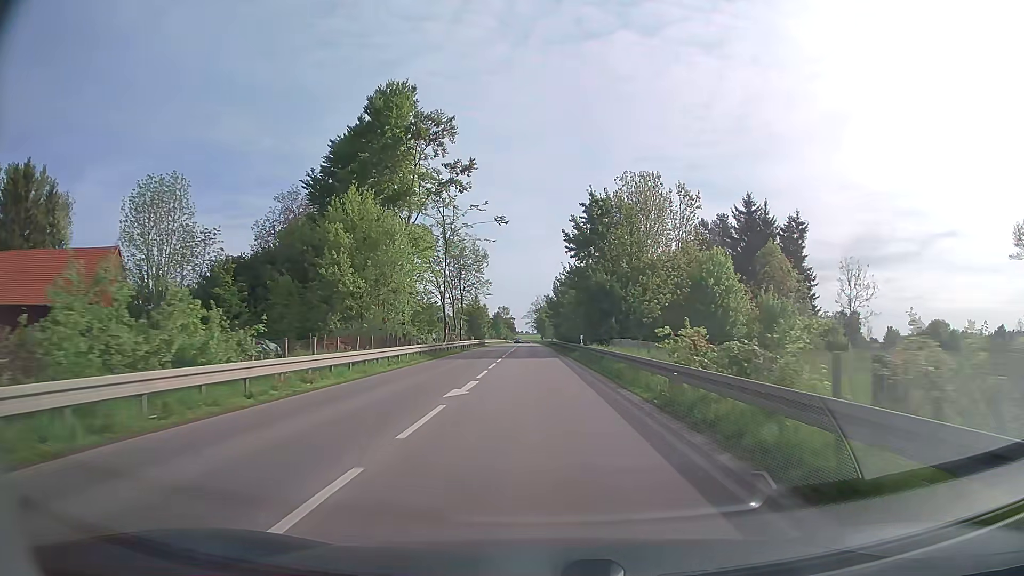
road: secondary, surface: asphalt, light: Day
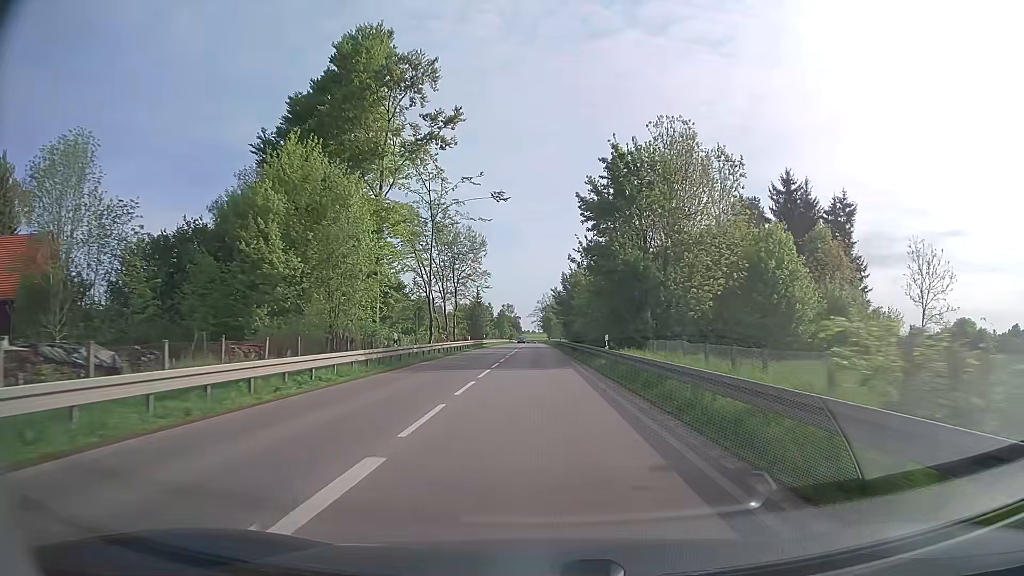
(-0.1, +11.9) m; -1°
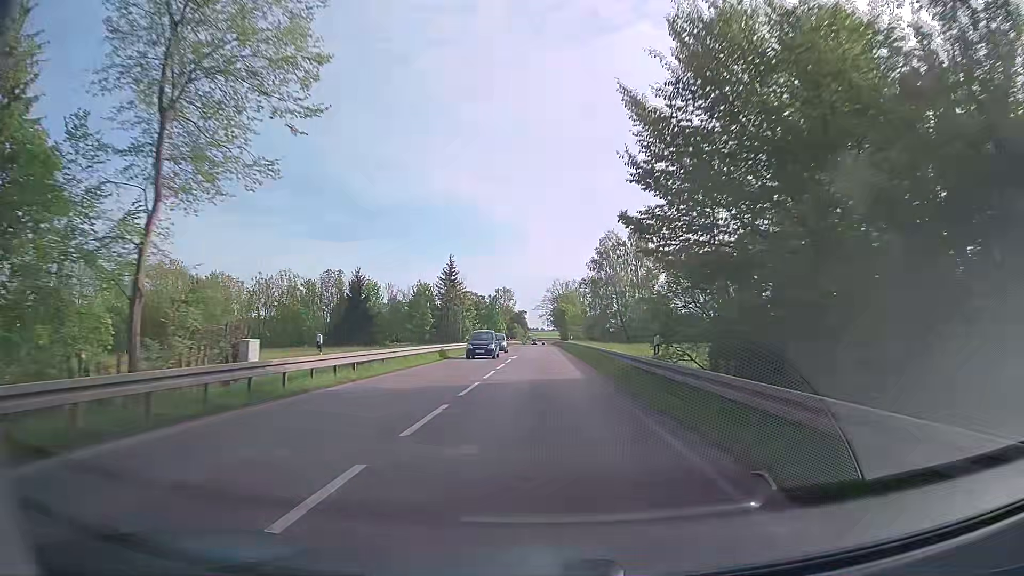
(-0.6, +60.3) m; 0°
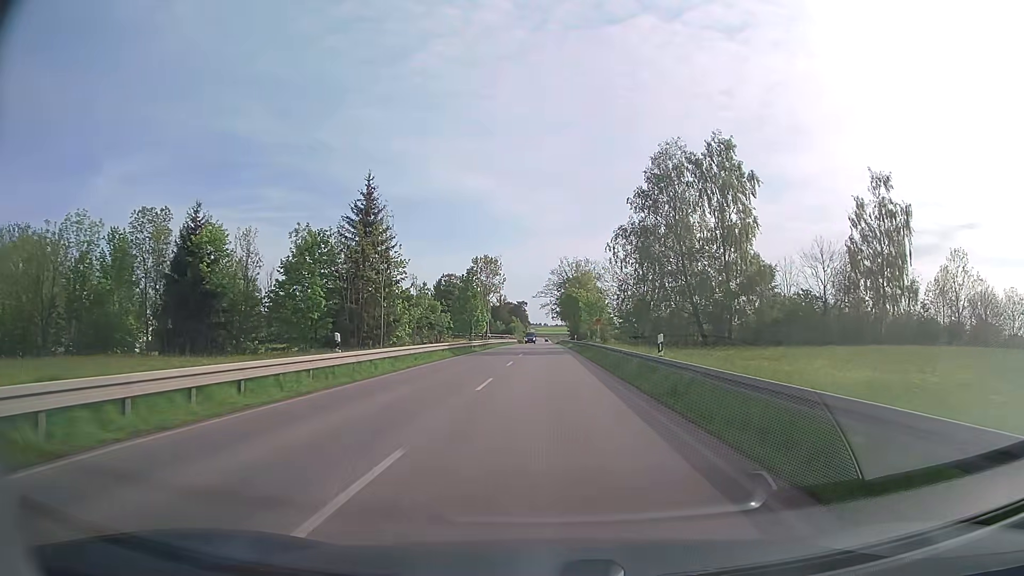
(-0.4, +49.3) m; -1°
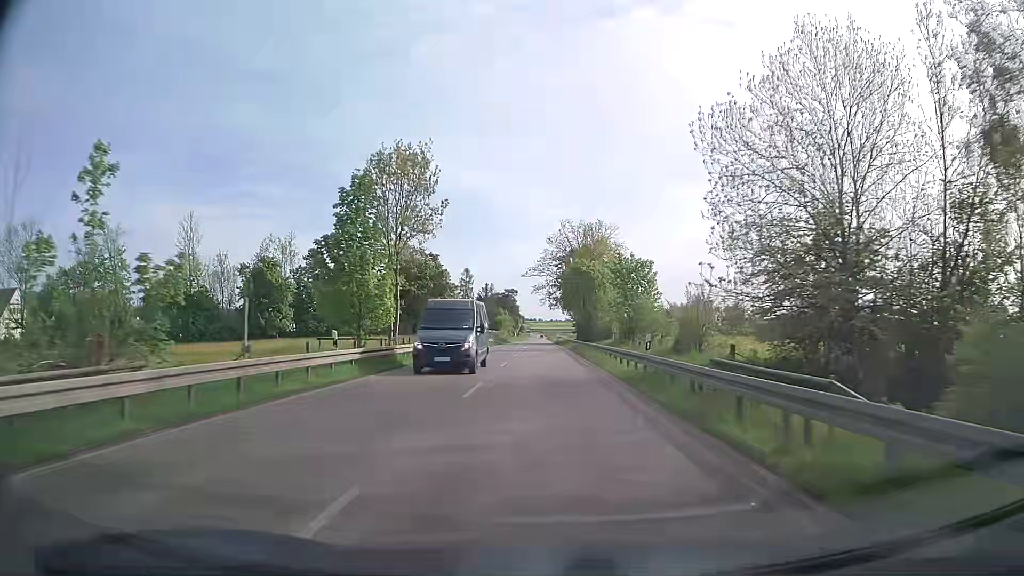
(+0.2, +50.2) m; 0°
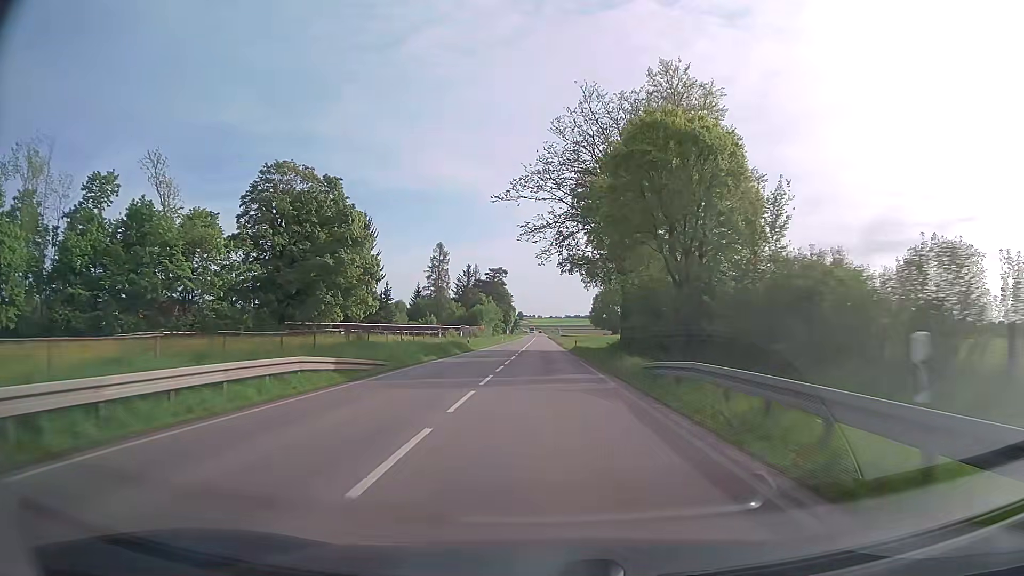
(-0.1, +62.9) m; 0°
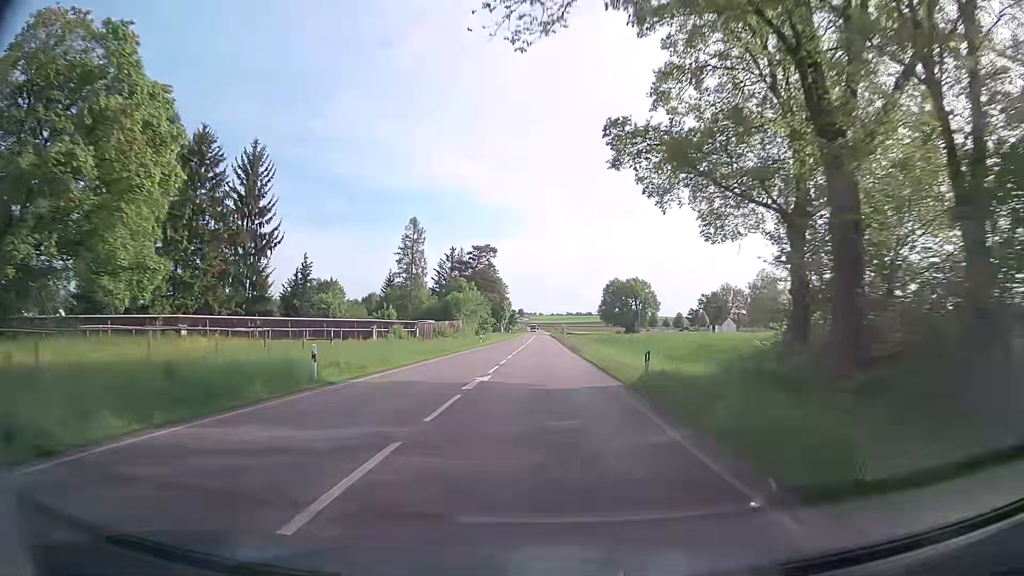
(-0.1, +37.8) m; 0°
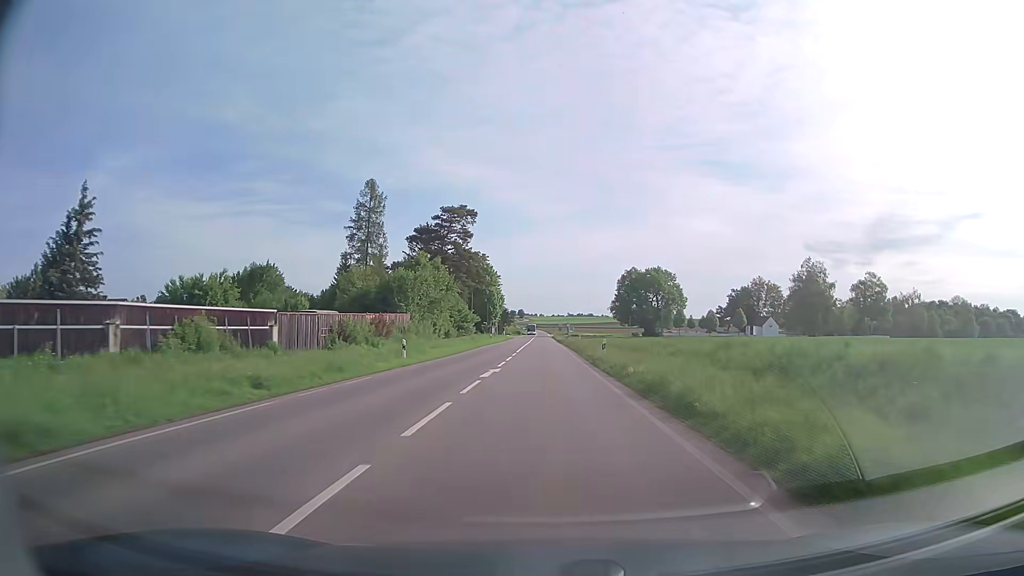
(0.0, +37.9) m; 0°
(0, +10) (0, +20) (0, +30) (0, +40) (0, +50) (0, +60) (0, +70) (0, +80) (0, +90) (0, +100) m
